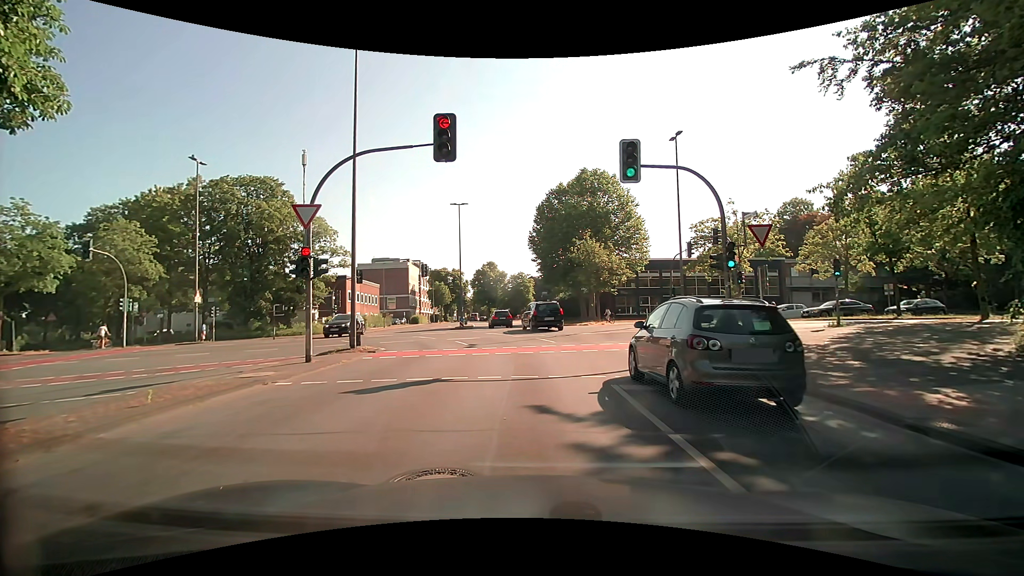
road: tertiary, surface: asphalt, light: Day
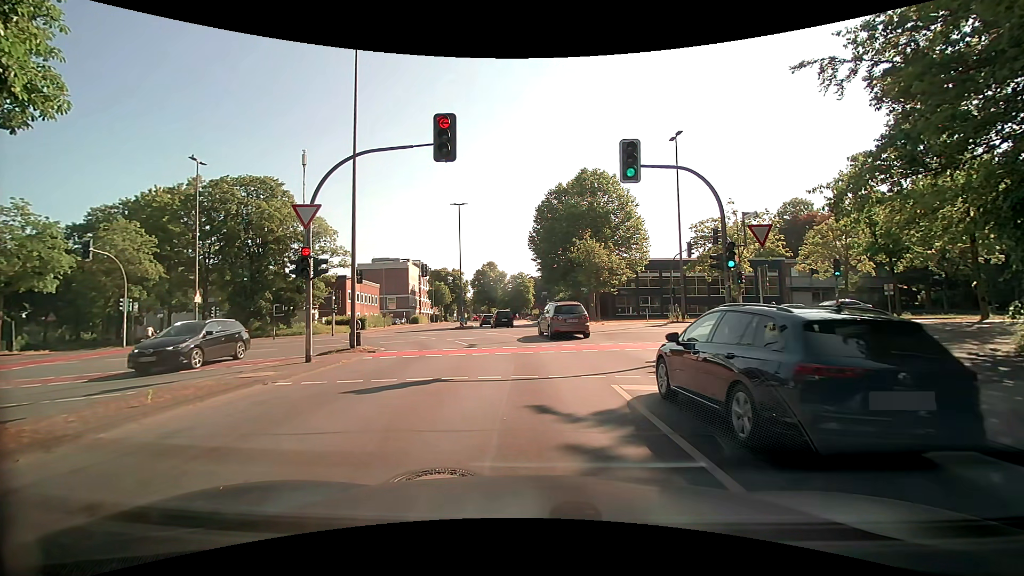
(0.0, 0.0) m; 0°
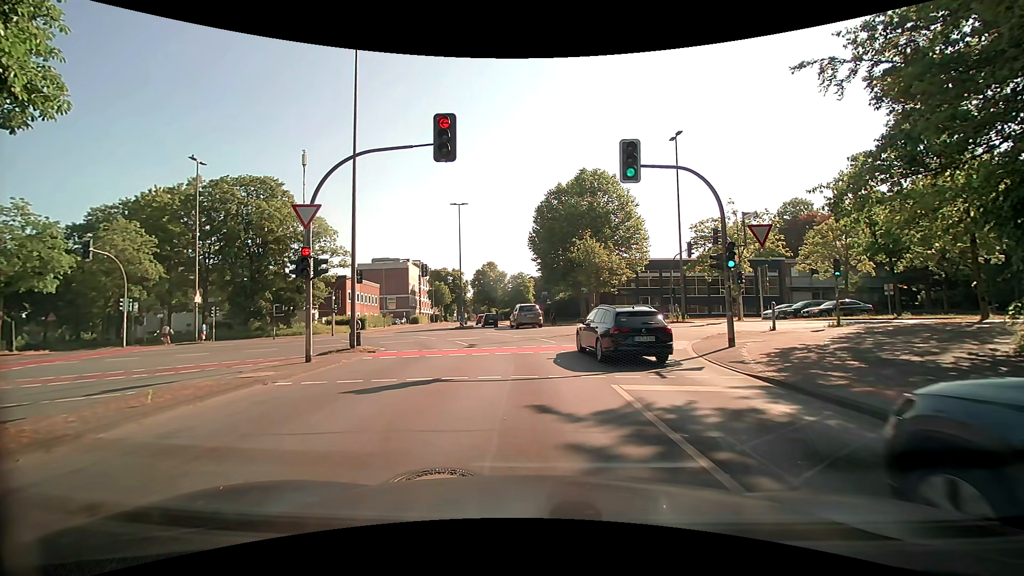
(0.0, 0.0) m; 0°
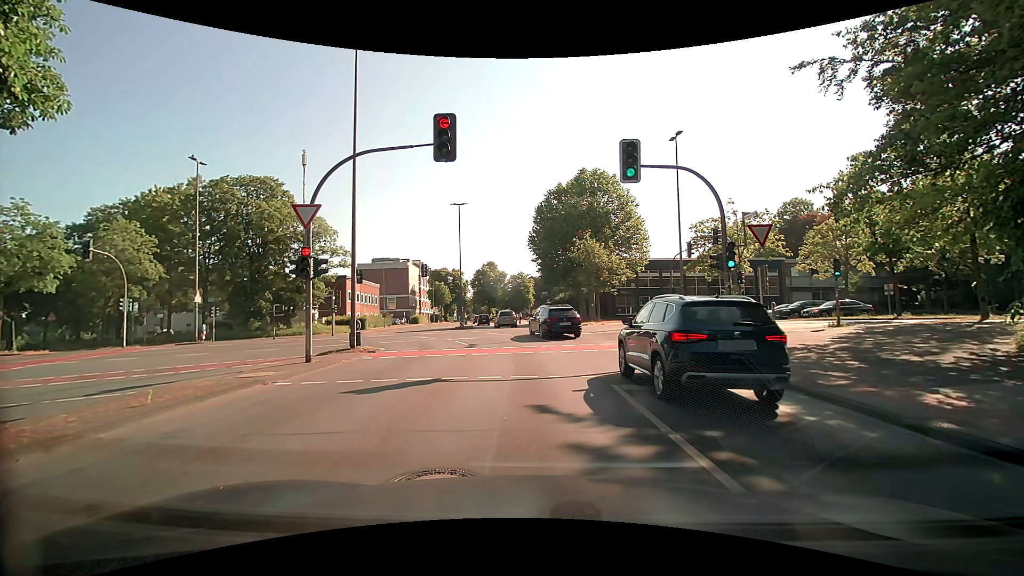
(0.0, 0.0) m; 0°
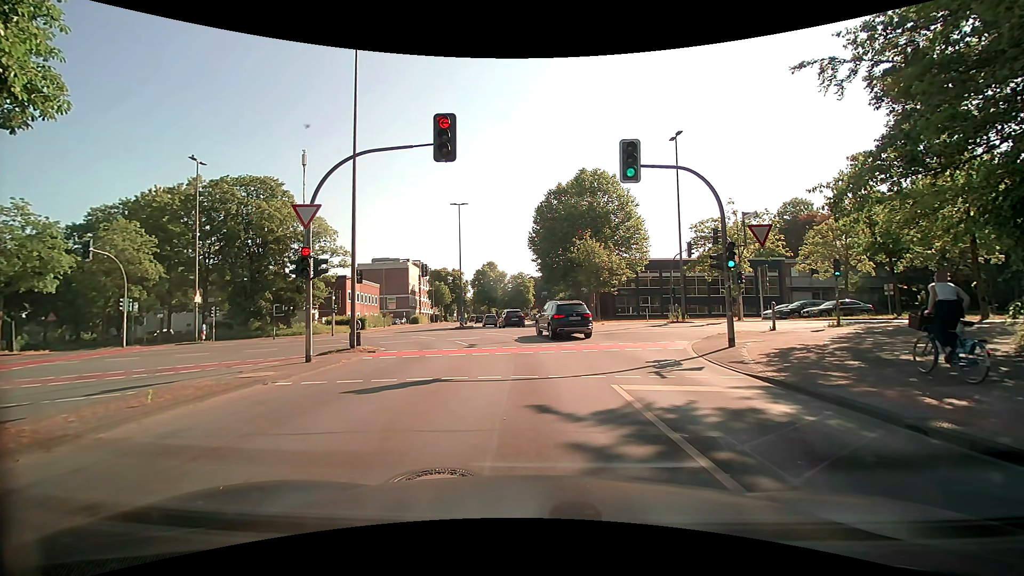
(0.0, 0.0) m; 0°
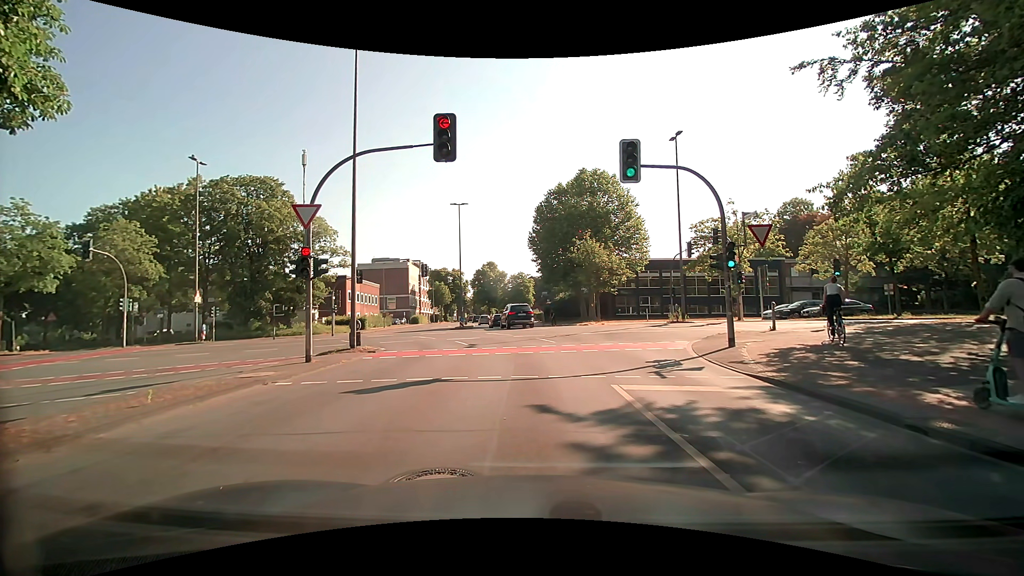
(0.0, 0.0) m; 0°
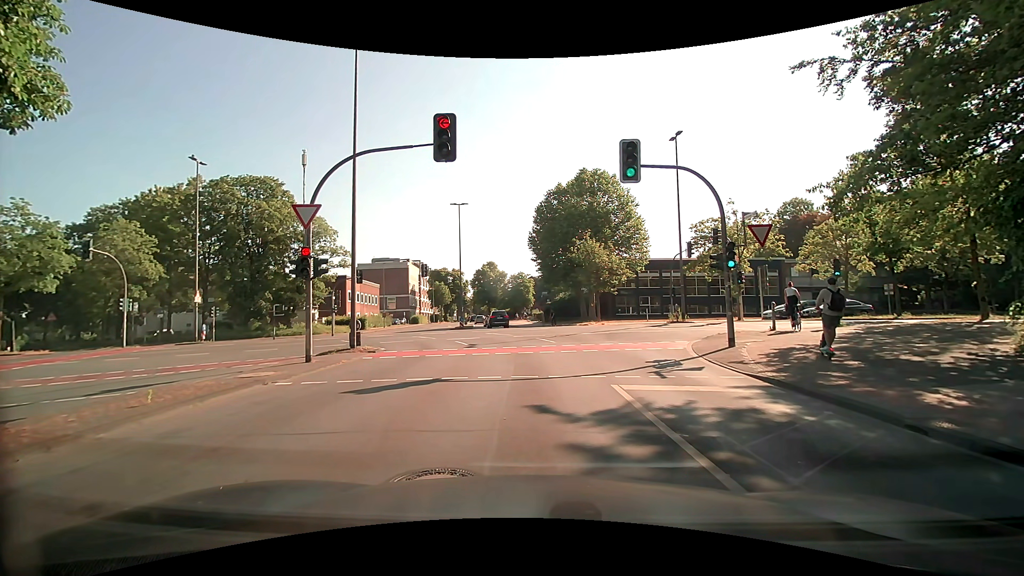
(0.0, 0.0) m; 0°
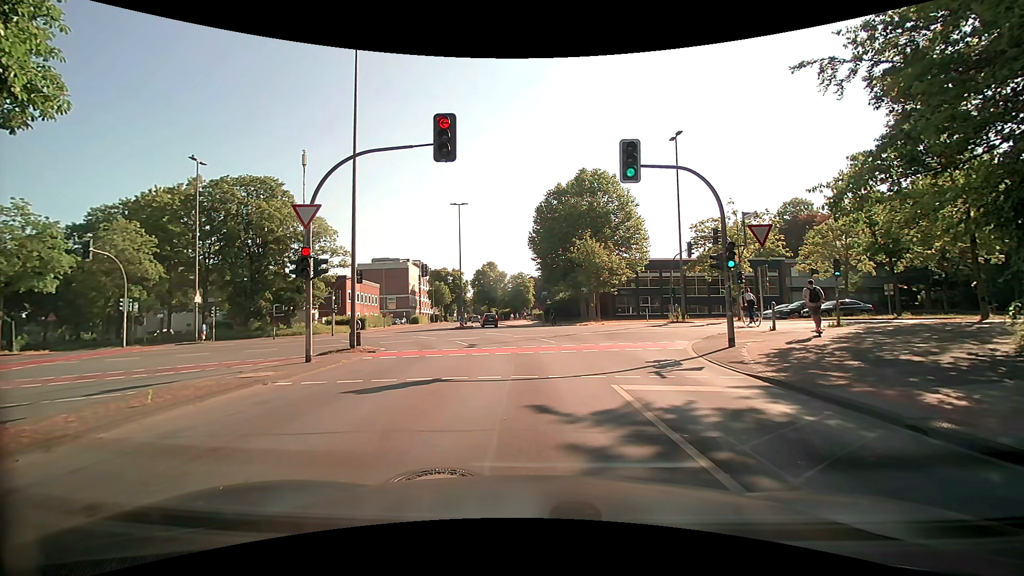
(0.0, 0.0) m; 0°
(0, +10) (-1, +20) (-5, +29) (-12, +36) (-21, +40) (-31, +40) (-41, +39) (-51, +38) (-60, +37) (-70, +35) m
